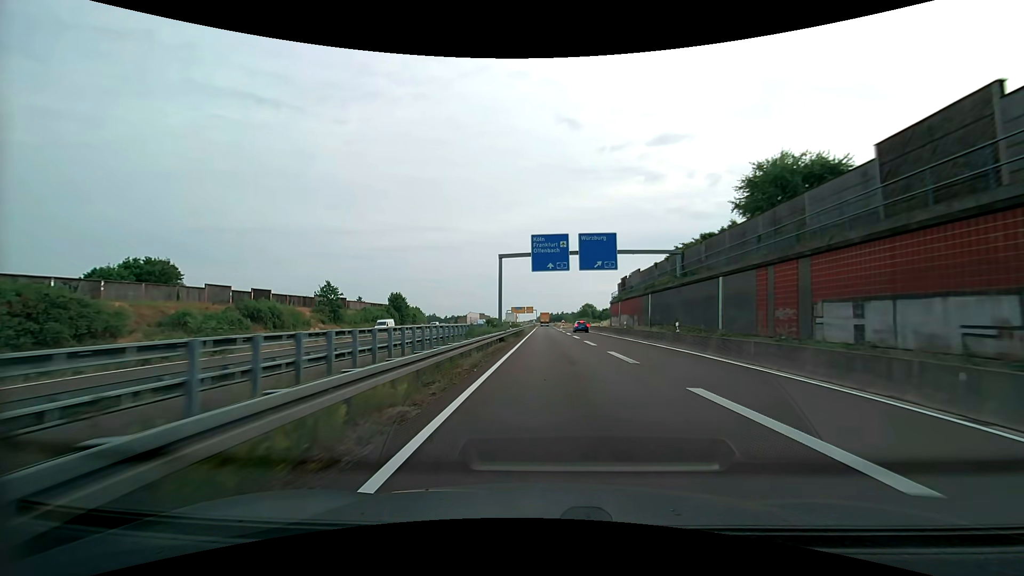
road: motorway_link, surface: asphalt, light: Day
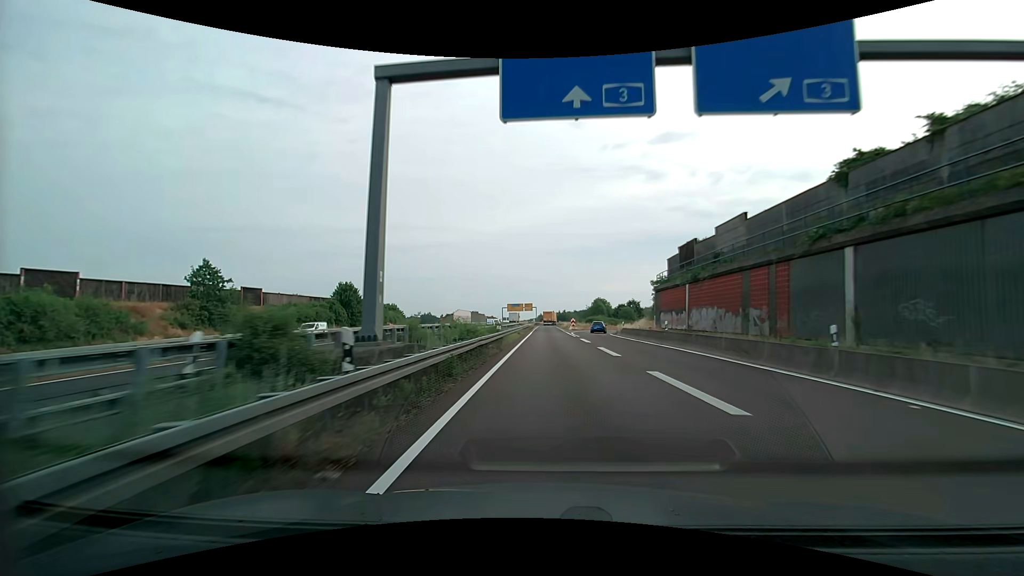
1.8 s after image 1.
(0.0, +32.8) m; 0°
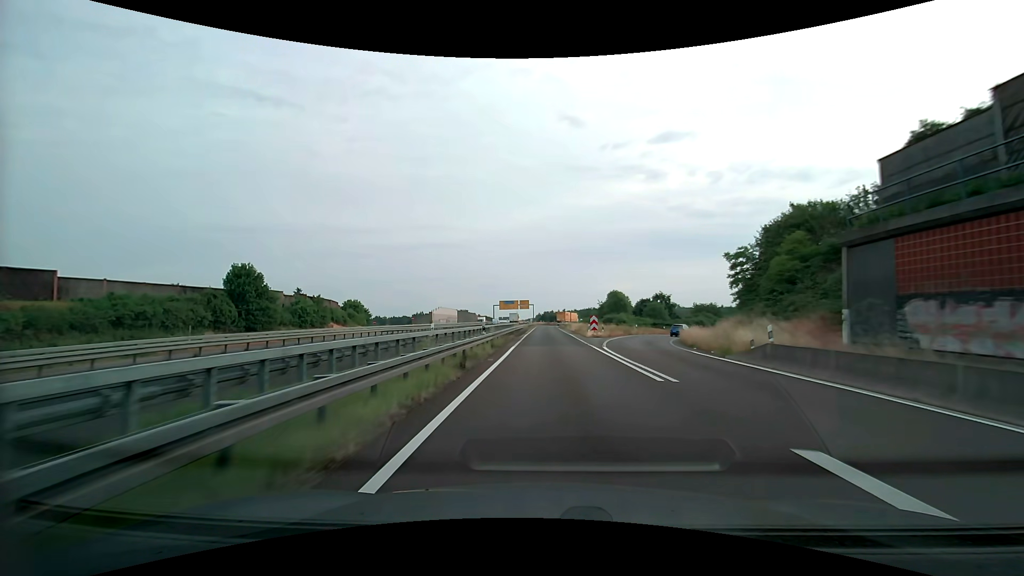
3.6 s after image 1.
(+0.1, +31.8) m; 0°
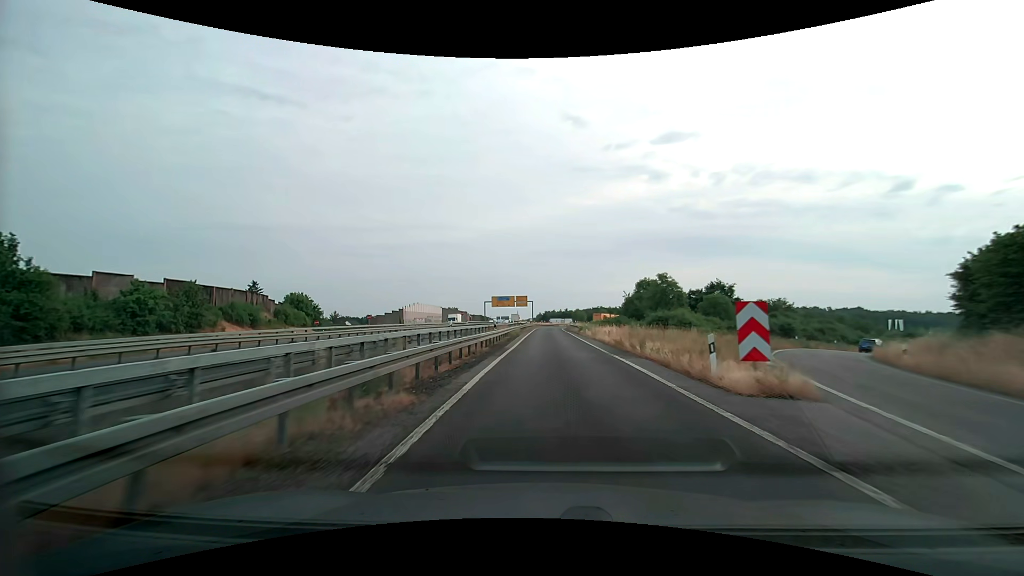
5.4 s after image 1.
(0.0, +30.9) m; 0°
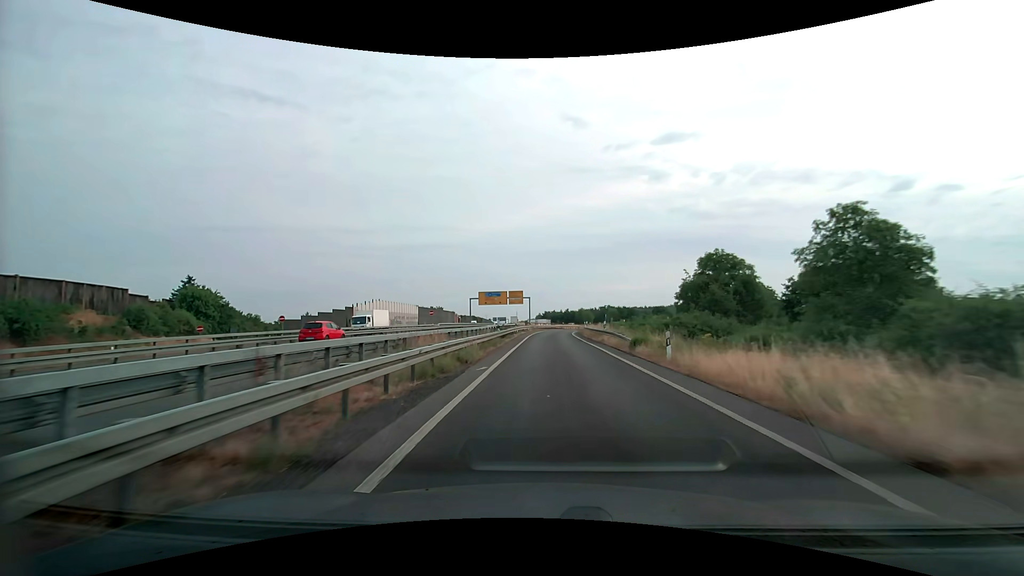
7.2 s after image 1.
(+0.1, +30.1) m; 0°
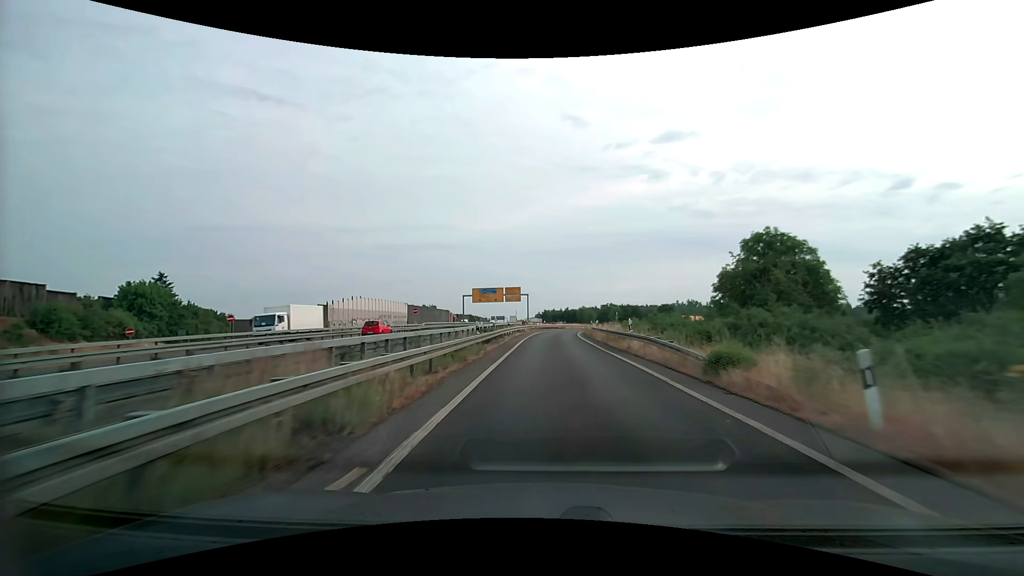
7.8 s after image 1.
(0.0, +9.8) m; 0°
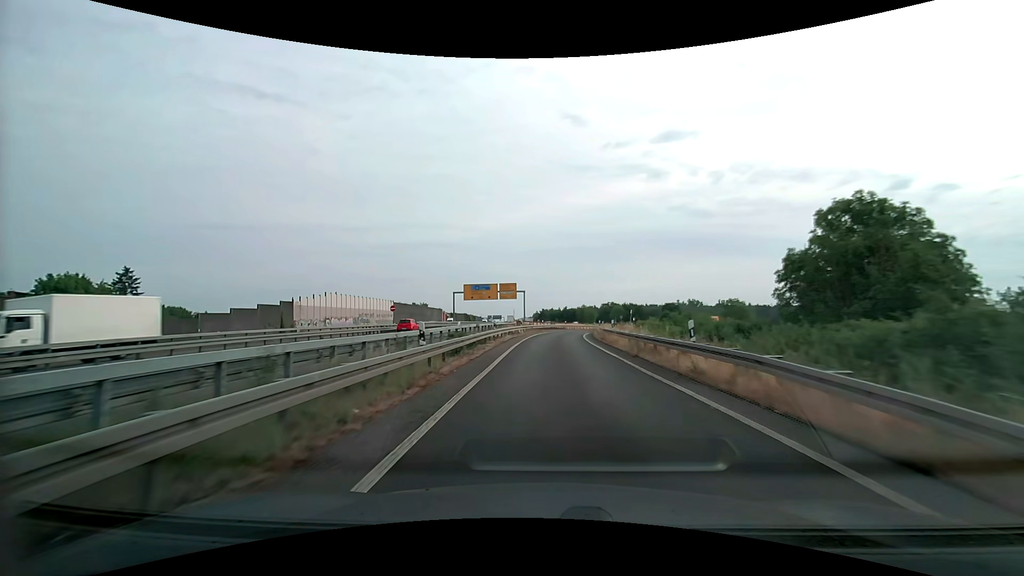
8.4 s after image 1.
(0.0, +9.7) m; 0°
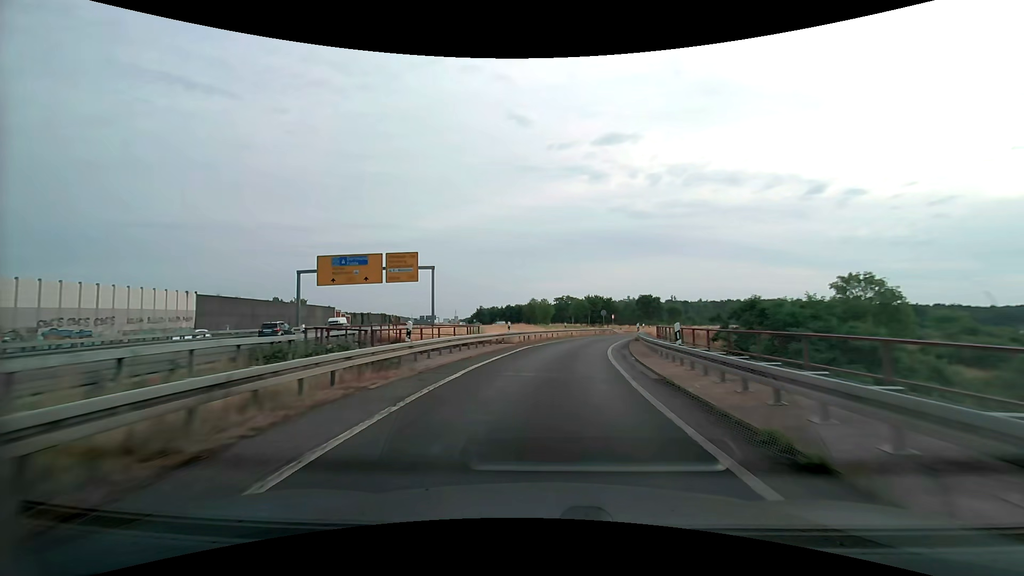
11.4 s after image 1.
(+1.9, +47.1) m; +6°
(0, +10) (+1, +20) (+2, +30) (+4, +40) (+7, +49) (+10, +59) (+14, +68) (+18, +77) (+23, +86) (+28, +94) m
